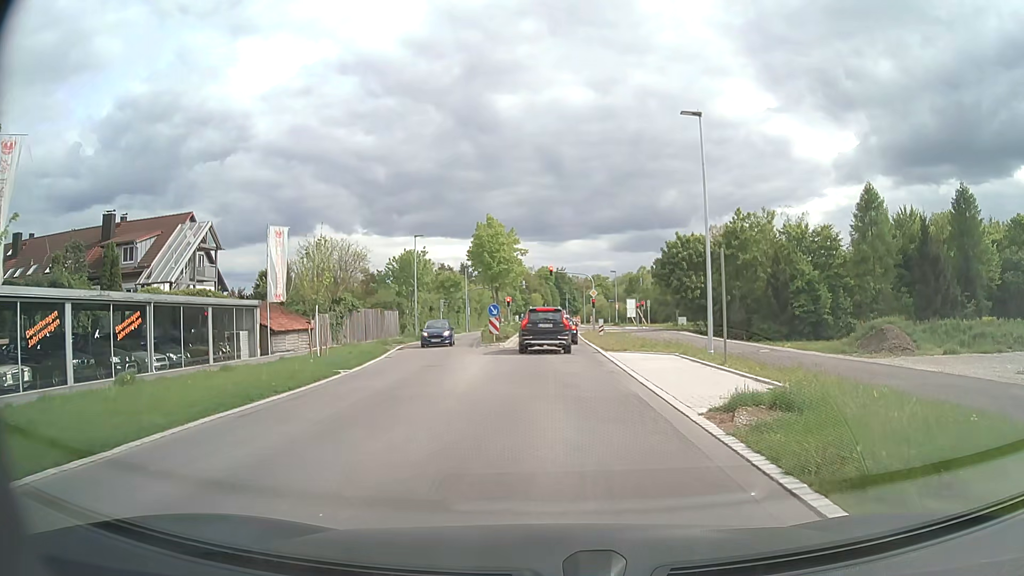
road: secondary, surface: asphalt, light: Day
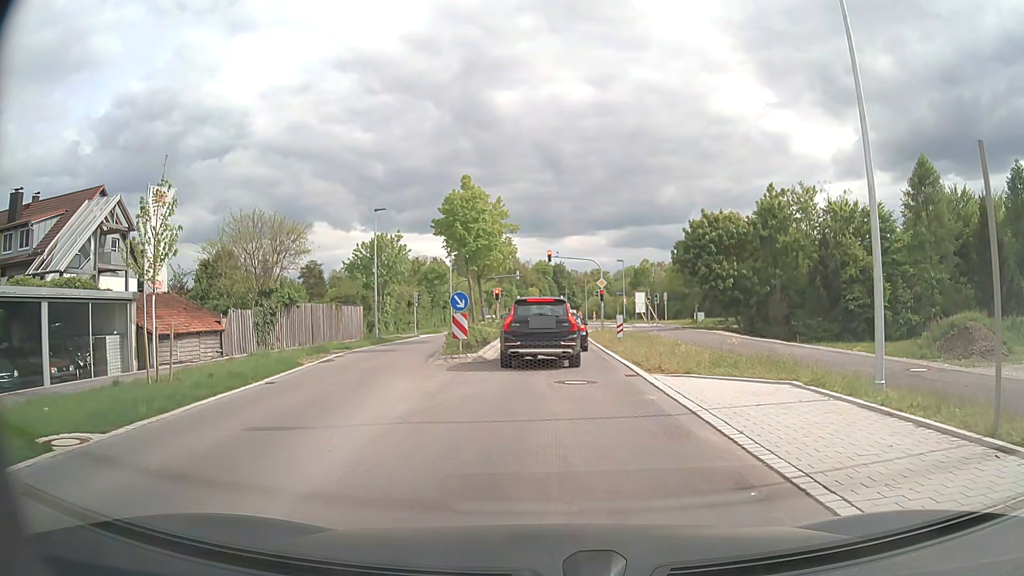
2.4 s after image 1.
(0.0, +11.7) m; 0°
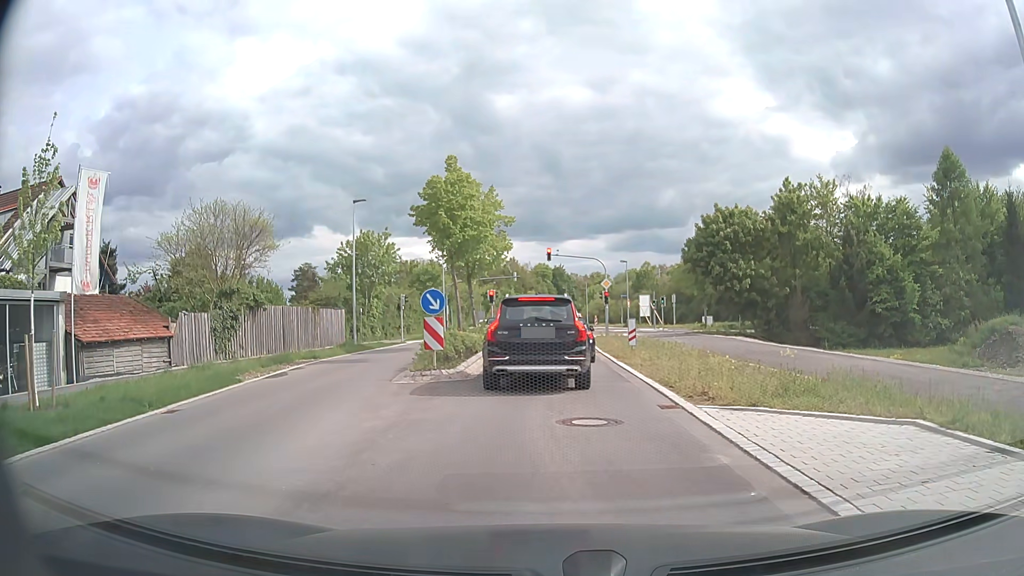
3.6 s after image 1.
(0.0, +4.5) m; 0°
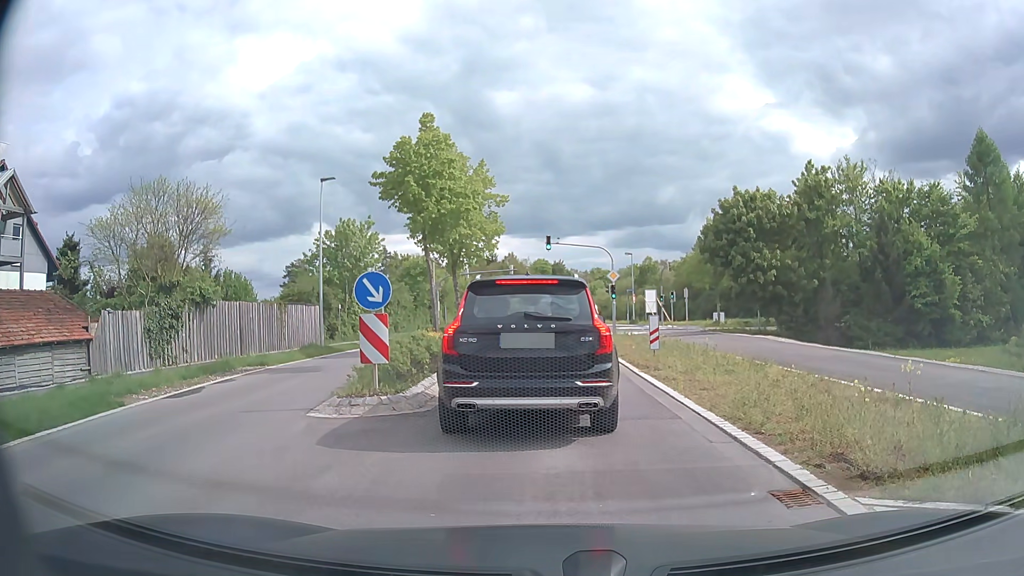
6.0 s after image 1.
(0.0, +5.2) m; -1°
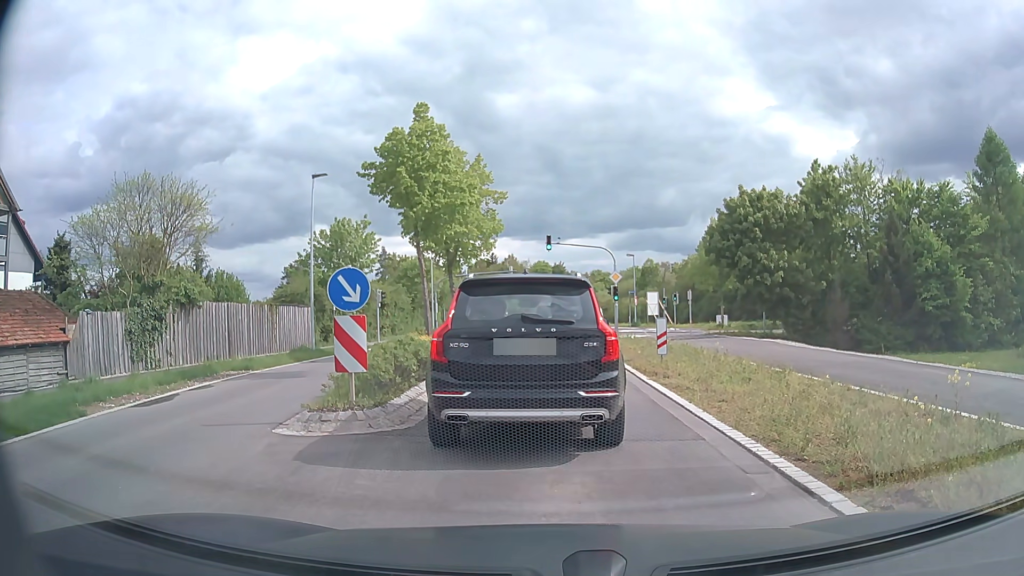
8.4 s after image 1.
(0.0, +1.3) m; 0°
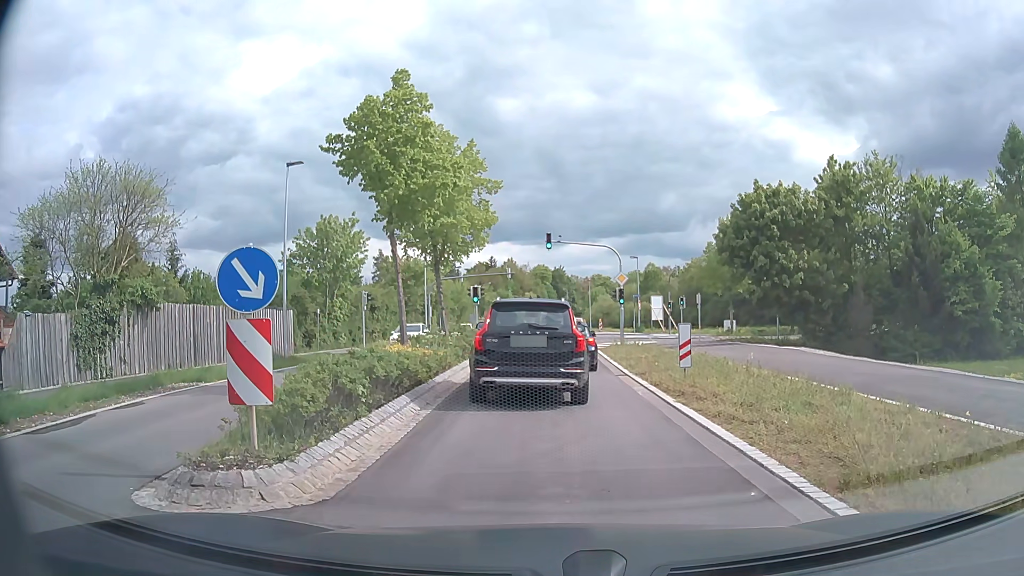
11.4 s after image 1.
(0.0, +3.4) m; +1°
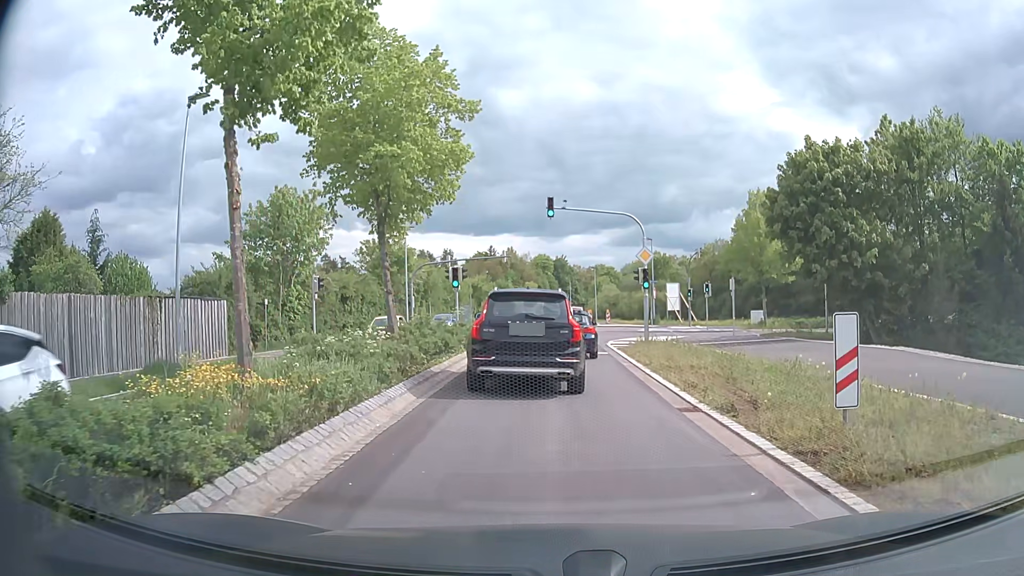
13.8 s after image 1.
(+0.1, +8.8) m; +1°
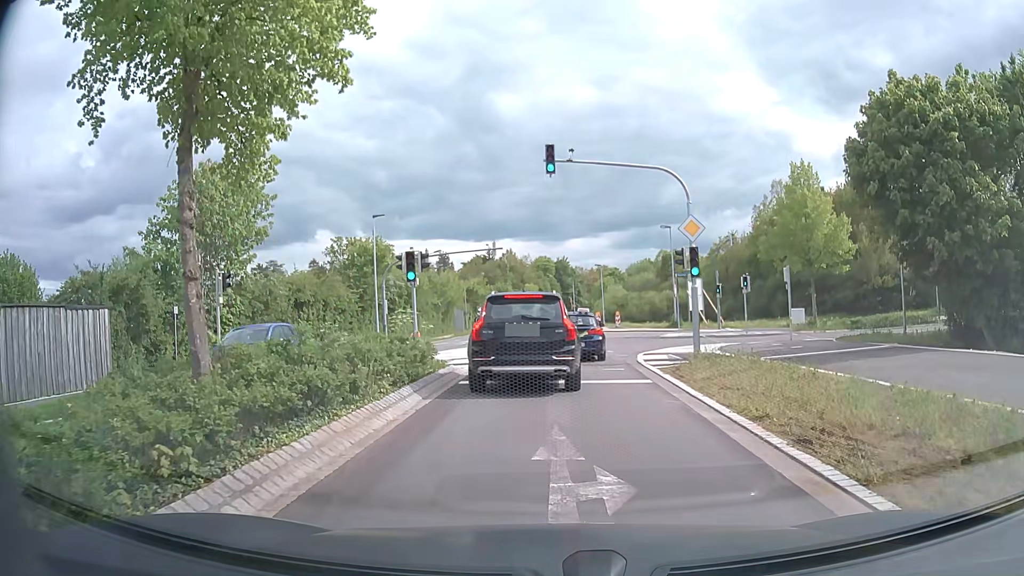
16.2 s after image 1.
(0.0, +9.4) m; 0°
(0, +10) (0, +20) (0, +30) (0, +40) (0, +50) (0, +60) (0, +70) (0, +80) (0, +90) (0, +100) m
